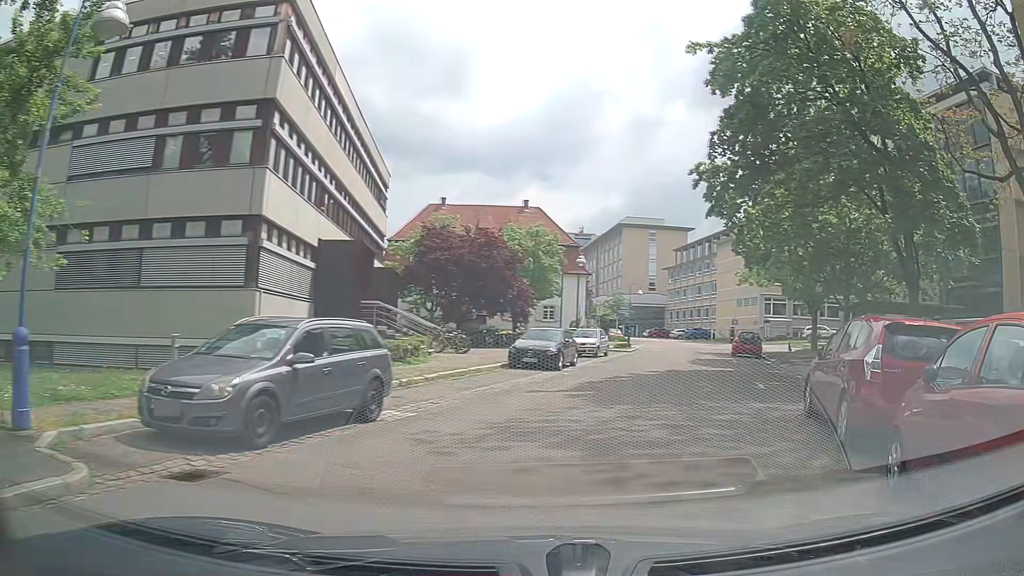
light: Day
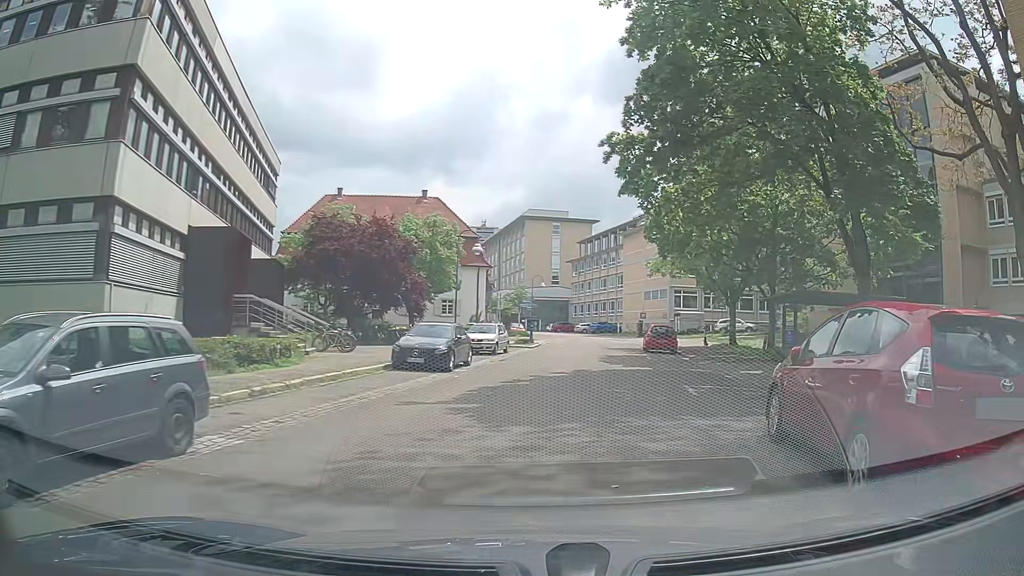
(+0.3, +3.0) m; +7°
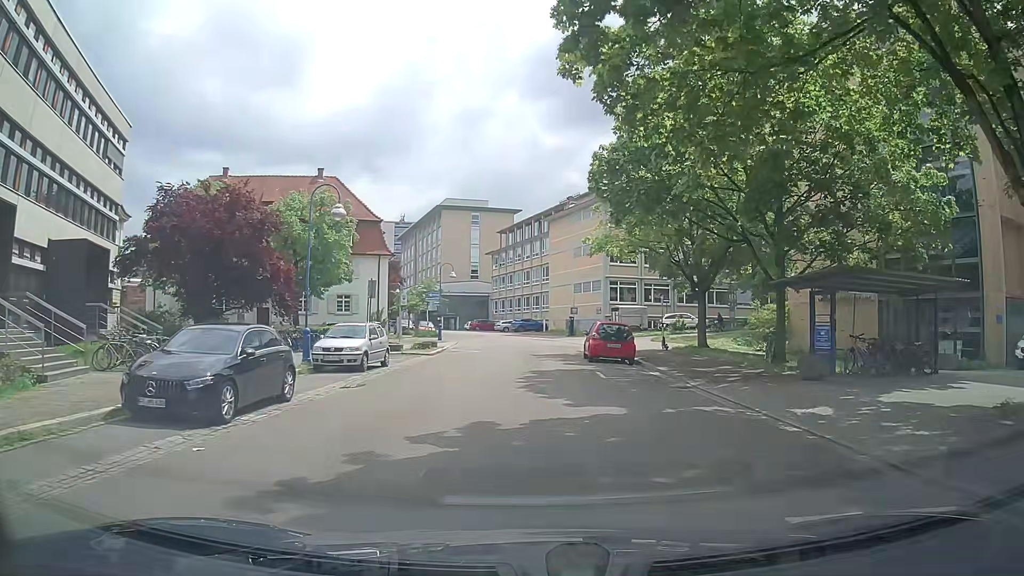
(+1.0, +10.5) m; +8°
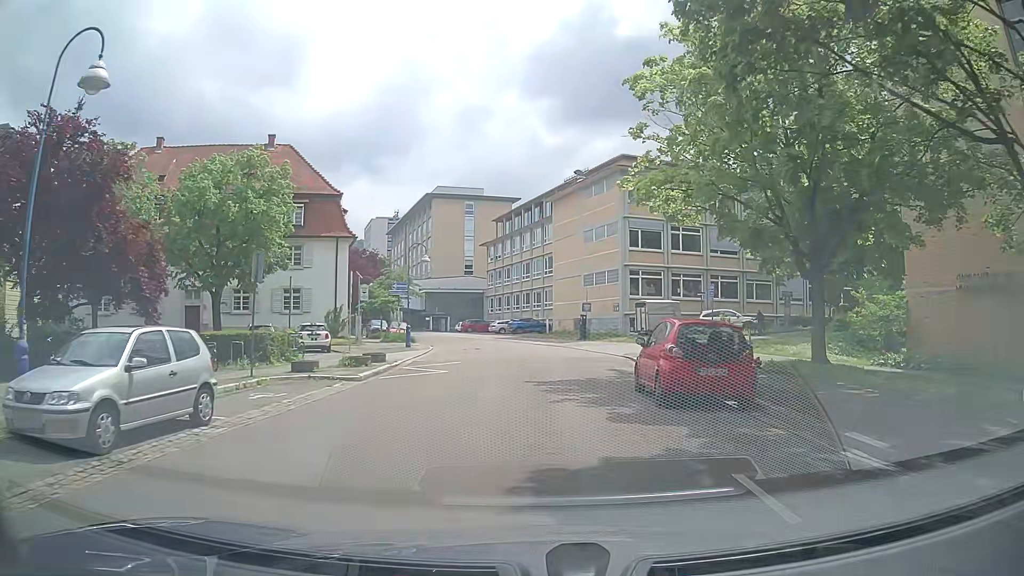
(-0.2, +12.9) m; -1°
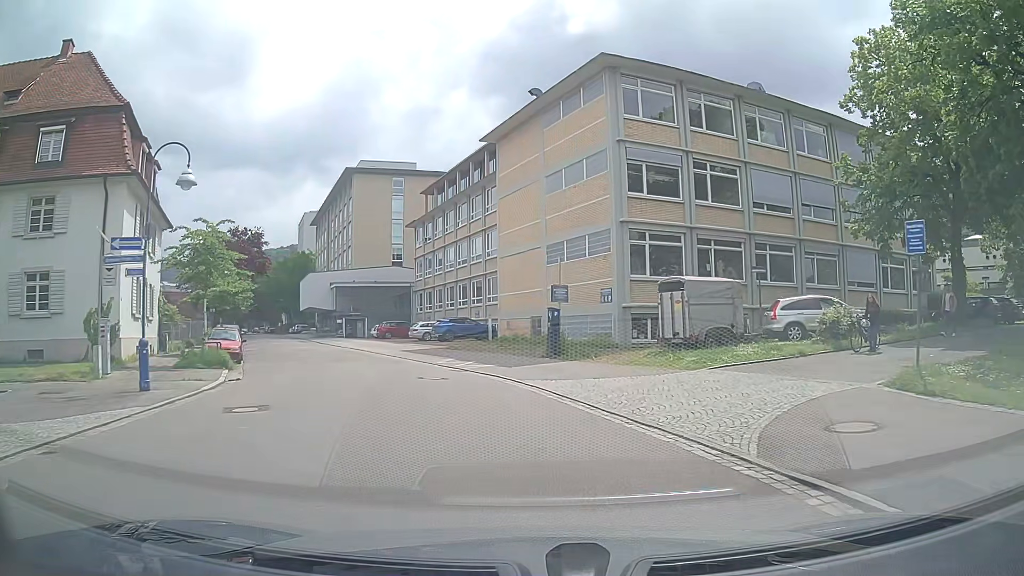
(+1.1, +21.8) m; +5°
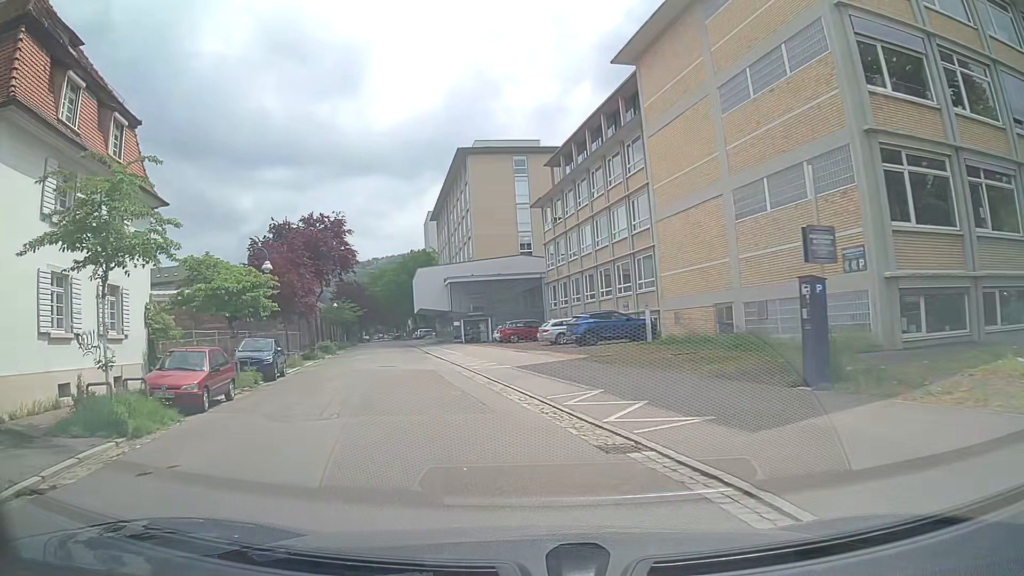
(-1.1, +12.8) m; -12°
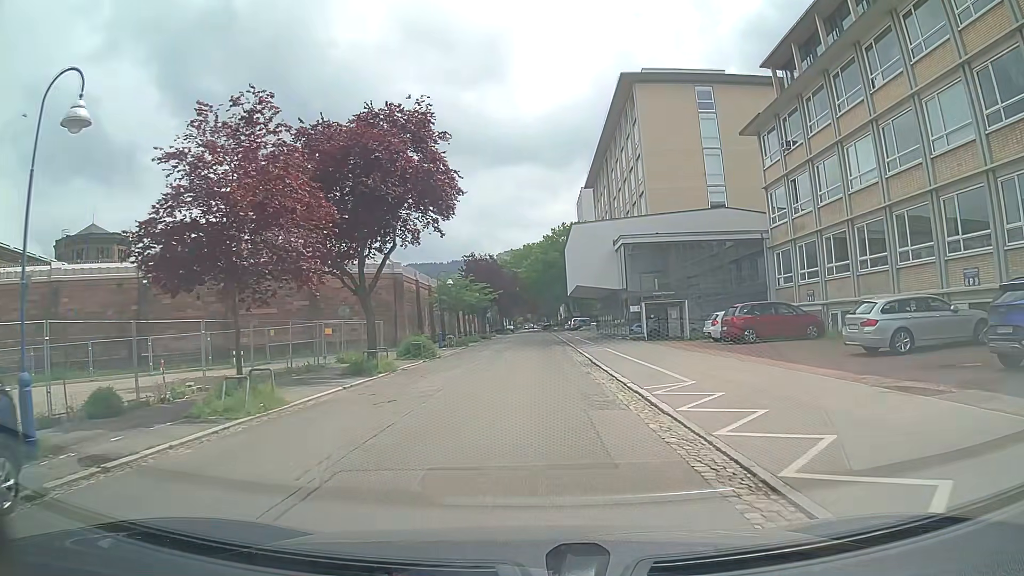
(-3.7, +22.6) m; -13°
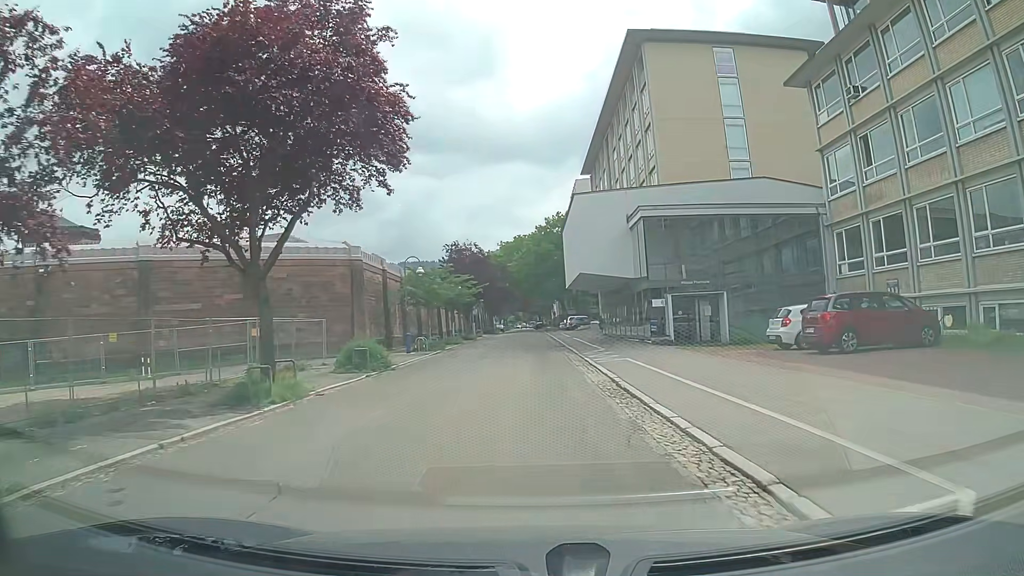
(+0.1, +9.7) m; +1°
(0, +10) (0, +20) (0, +30) (0, +40) (0, +50) (0, +60) (0, +70) (0, +80) (0, +90) (0, +100) m
